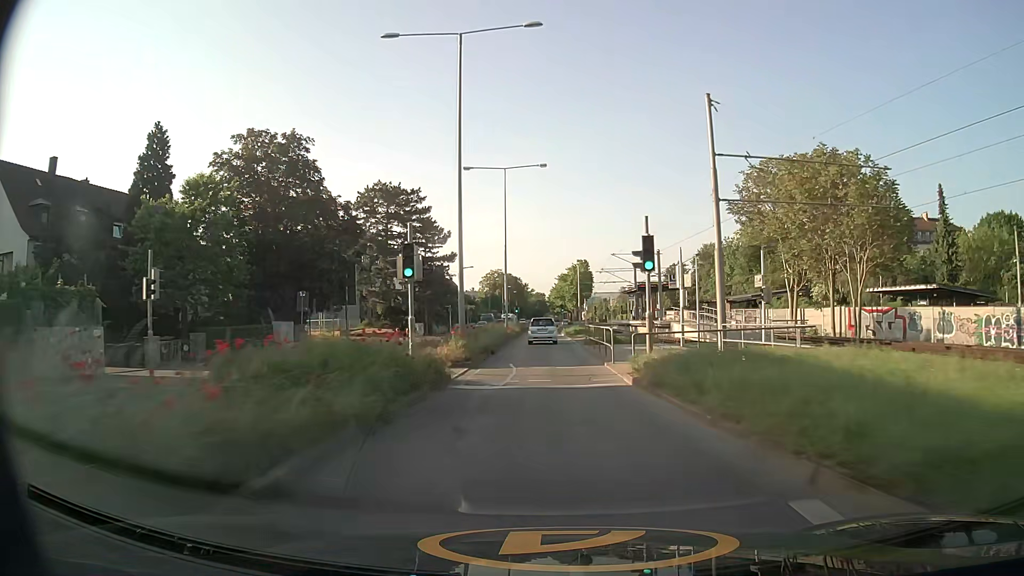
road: secondary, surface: asphalt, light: Day
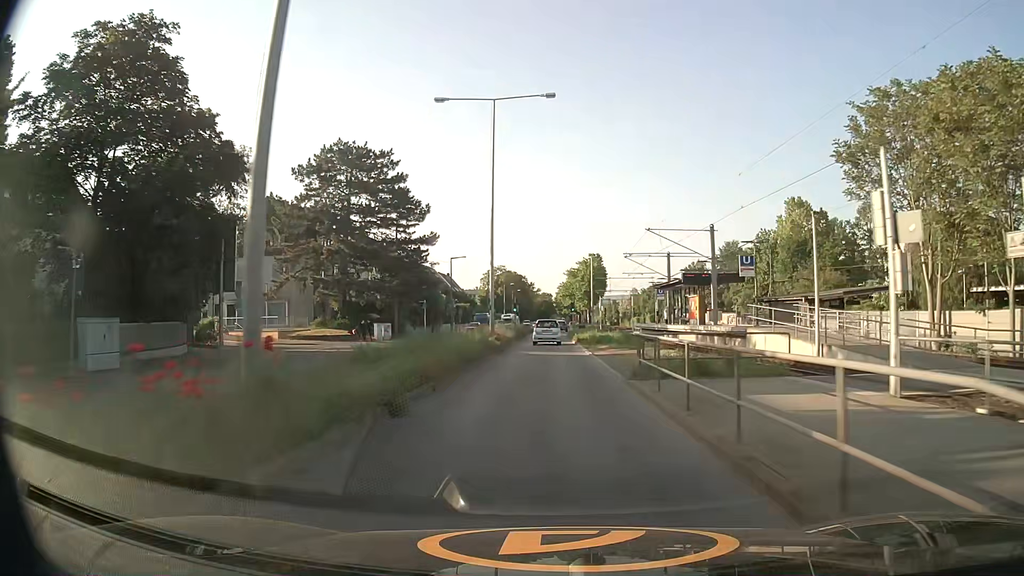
(0.0, +17.5) m; -1°
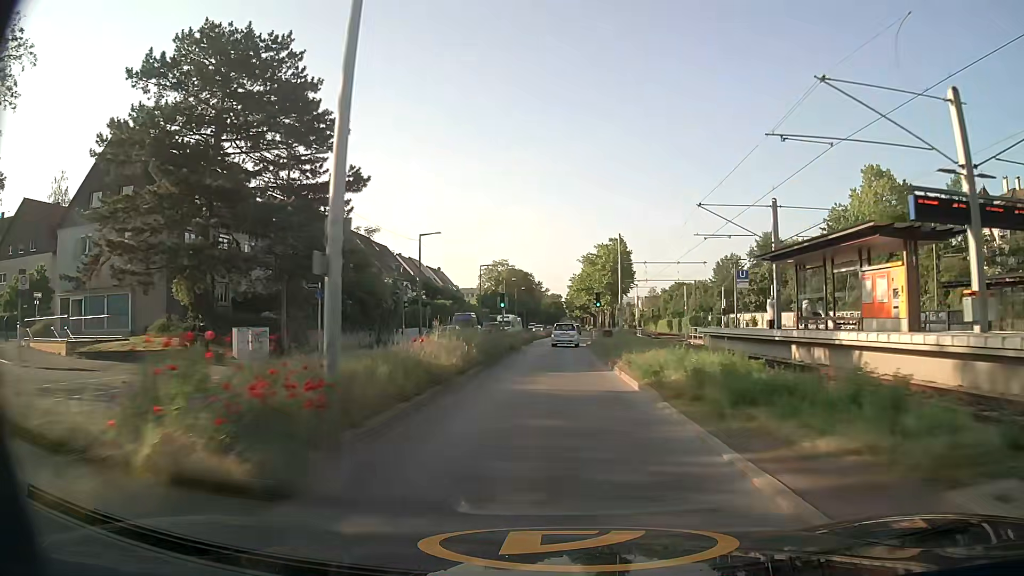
(0.0, +26.4) m; -1°
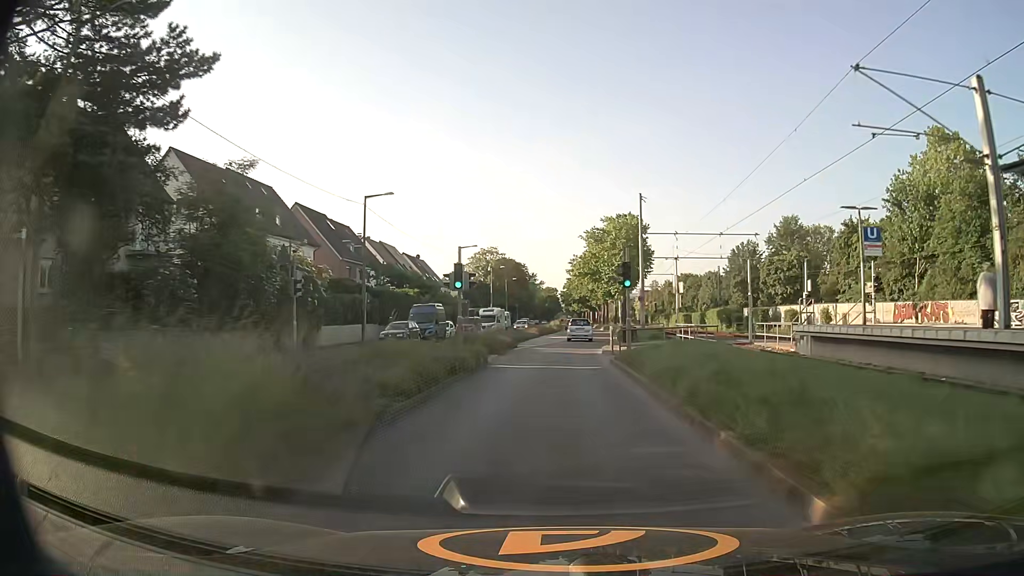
(0.0, +17.6) m; 0°
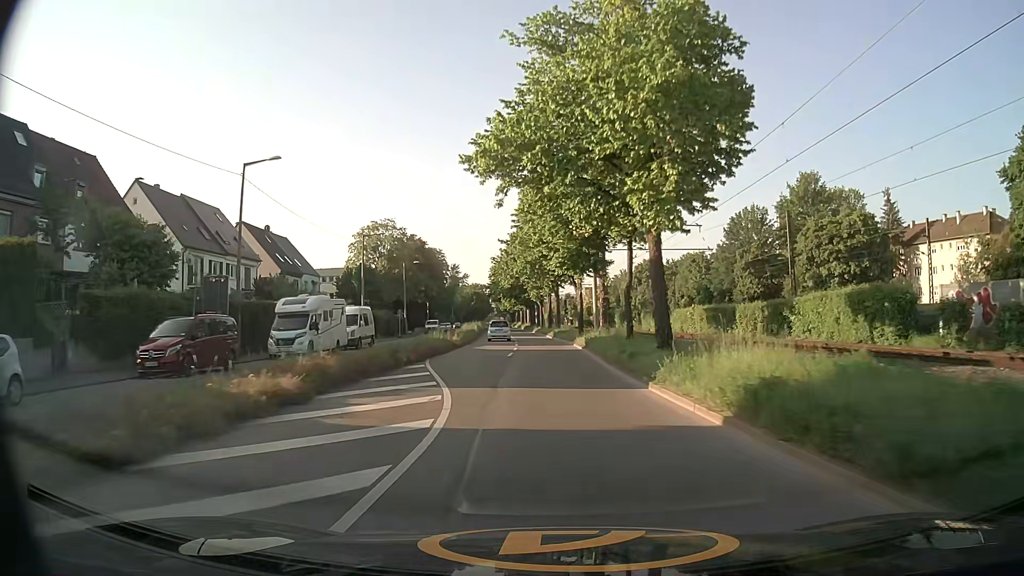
(+2.1, +43.9) m; +6°
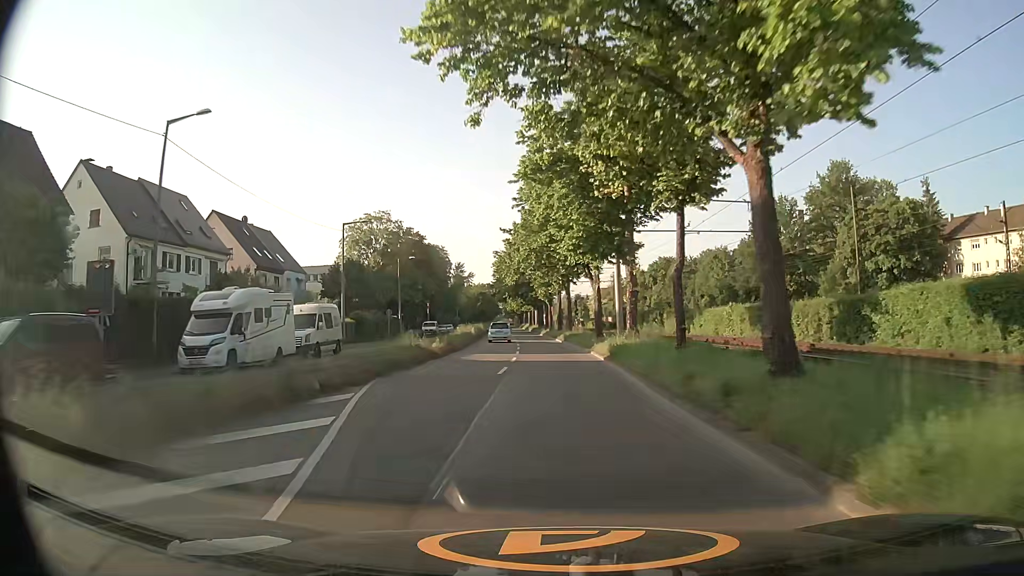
(0.0, +8.9) m; -1°
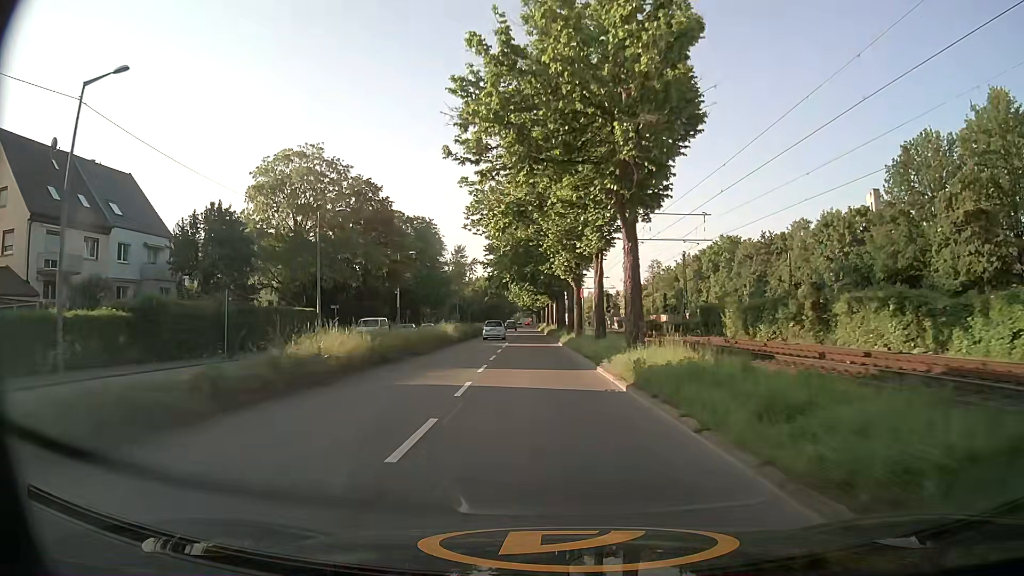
(-0.3, +36.1) m; -2°
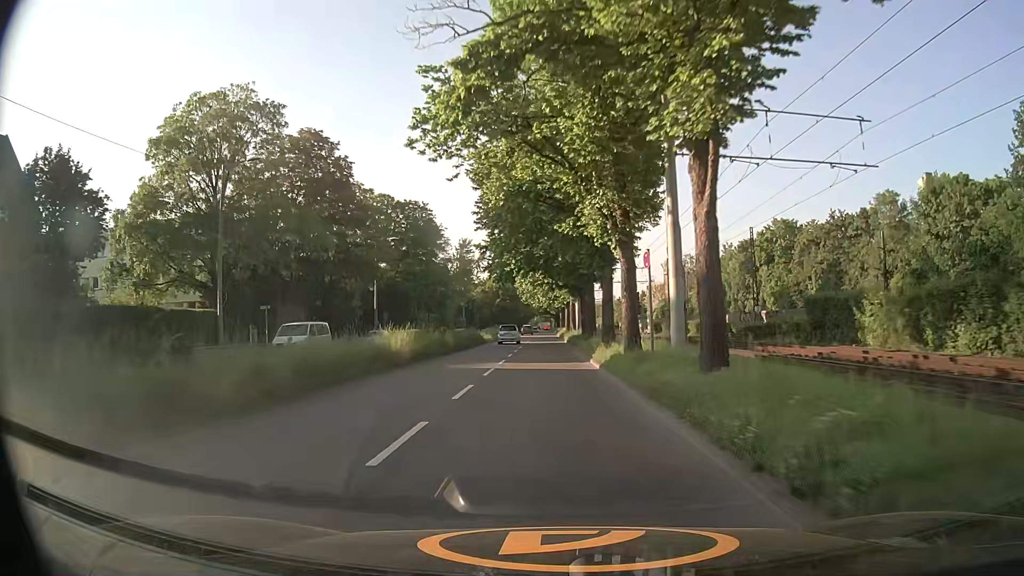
(-0.4, +18.2) m; -3°
(0, +10) (0, +20) (0, +30) (0, +40) (0, +50) (0, +60) (0, +70) (0, +80) (0, +90) (0, +100) m
